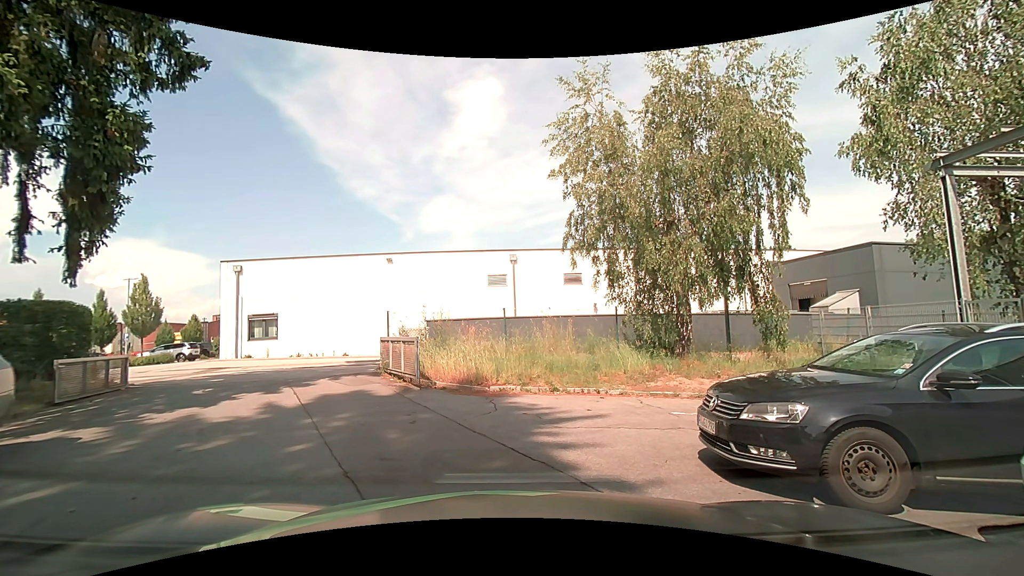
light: Day
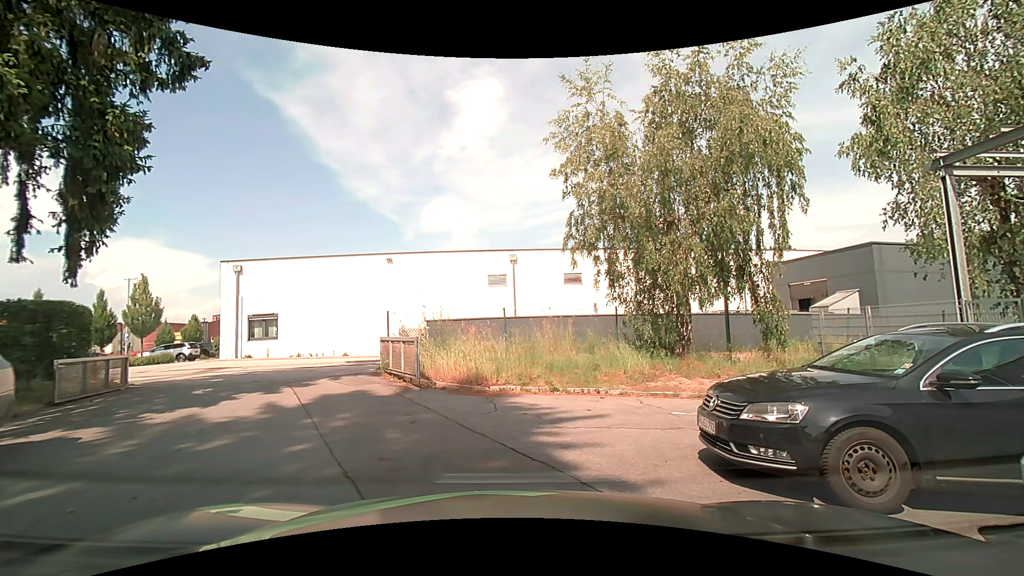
(0.0, 0.0) m; 0°
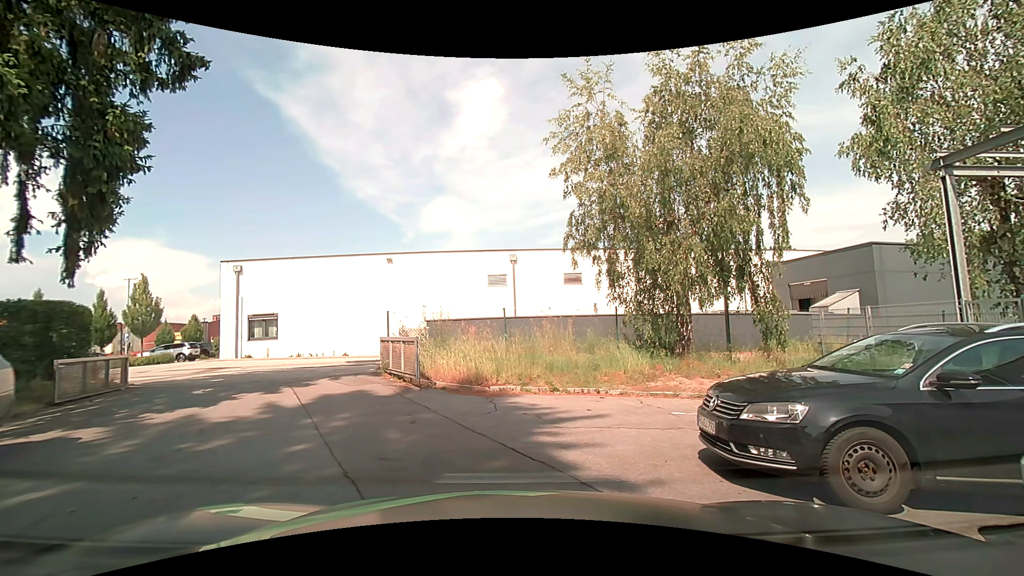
(0.0, 0.0) m; 0°
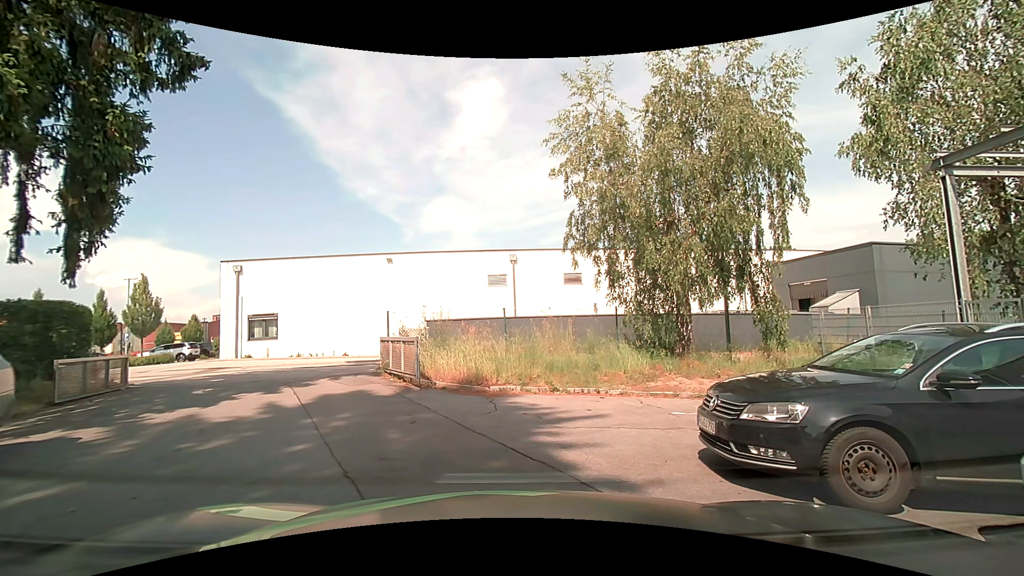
(0.0, 0.0) m; 0°
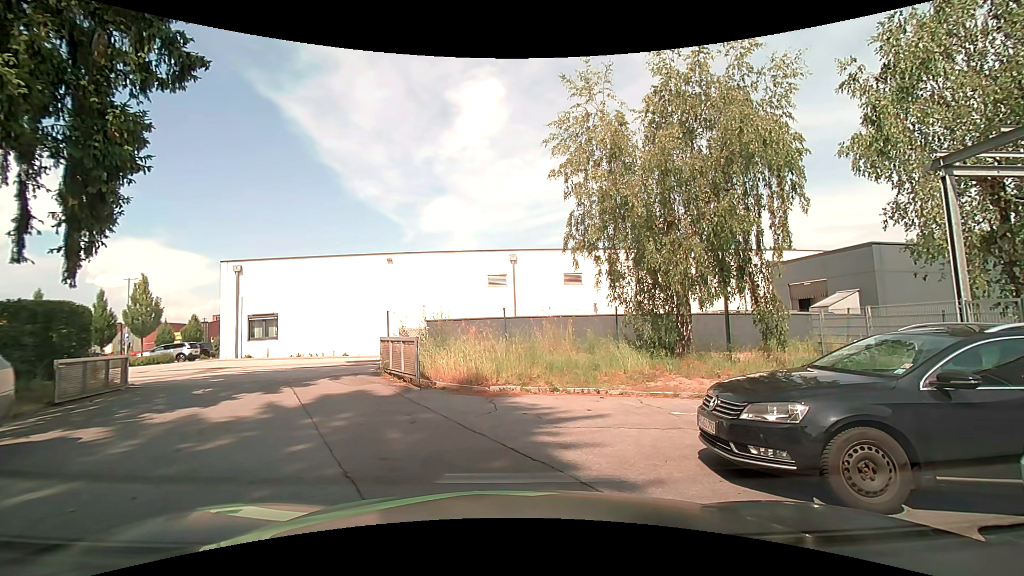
(0.0, 0.0) m; 0°
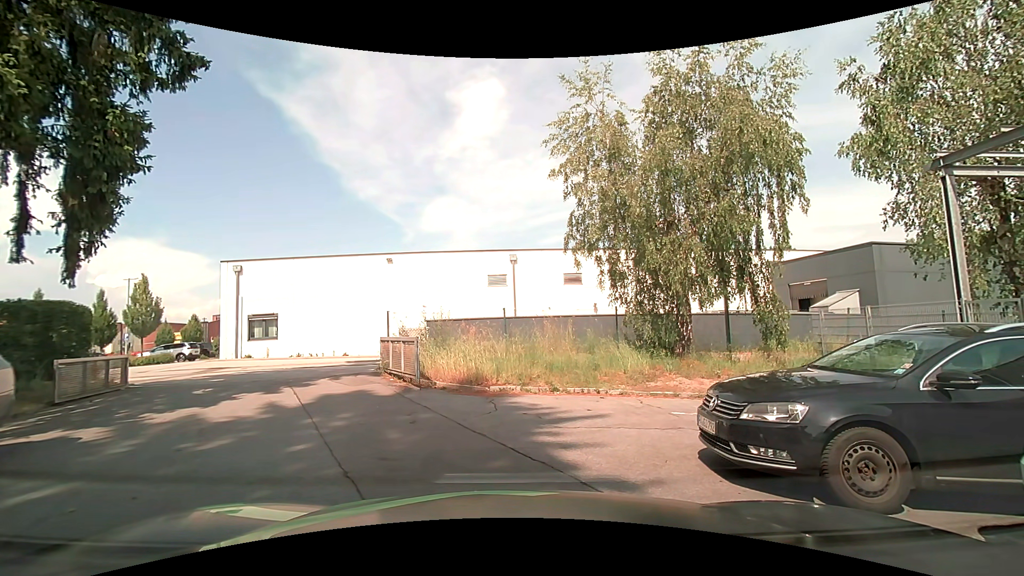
(0.0, 0.0) m; 0°
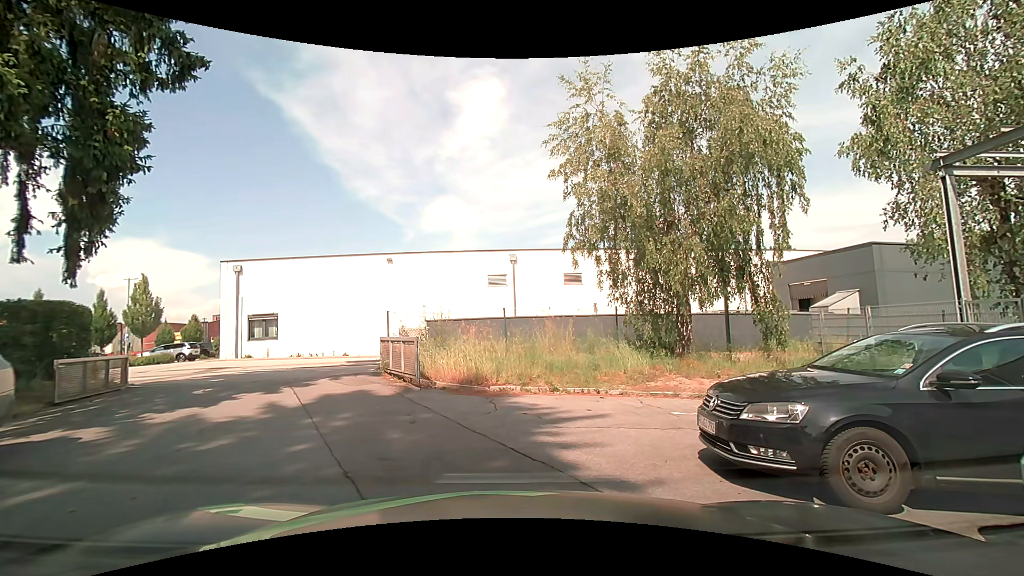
(0.0, 0.0) m; 0°
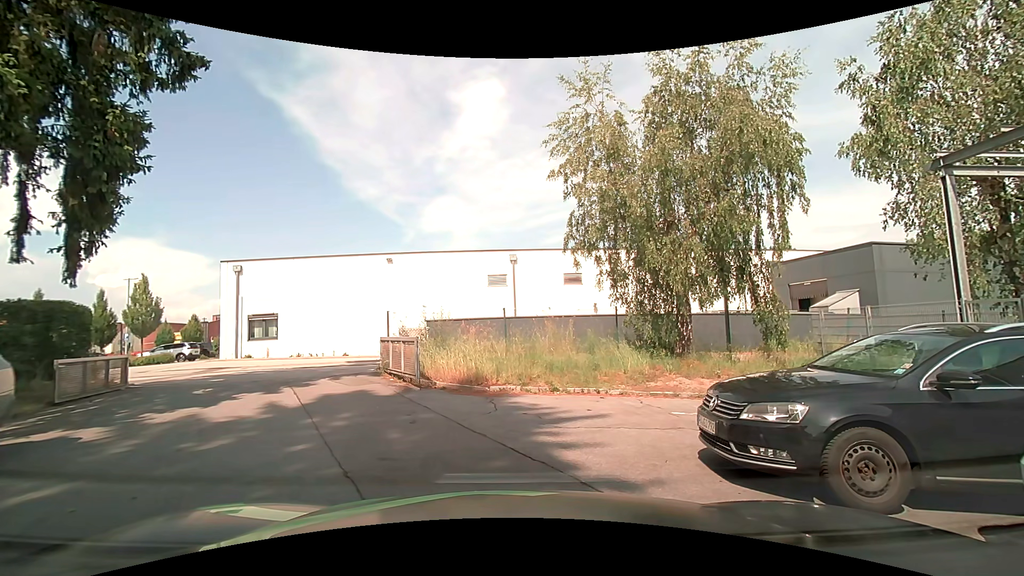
(0.0, 0.0) m; 0°
